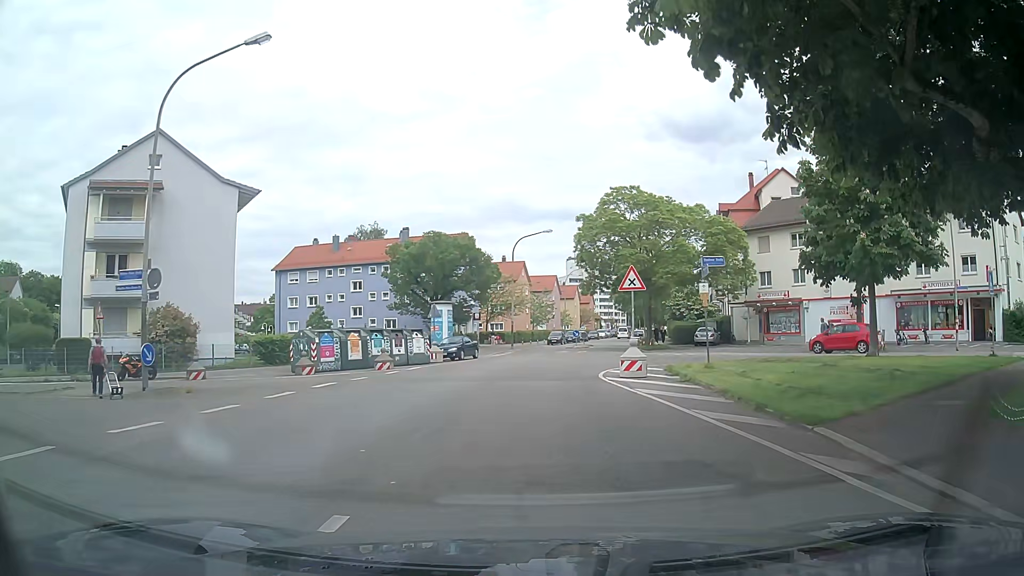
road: tertiary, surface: asphalt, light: Day
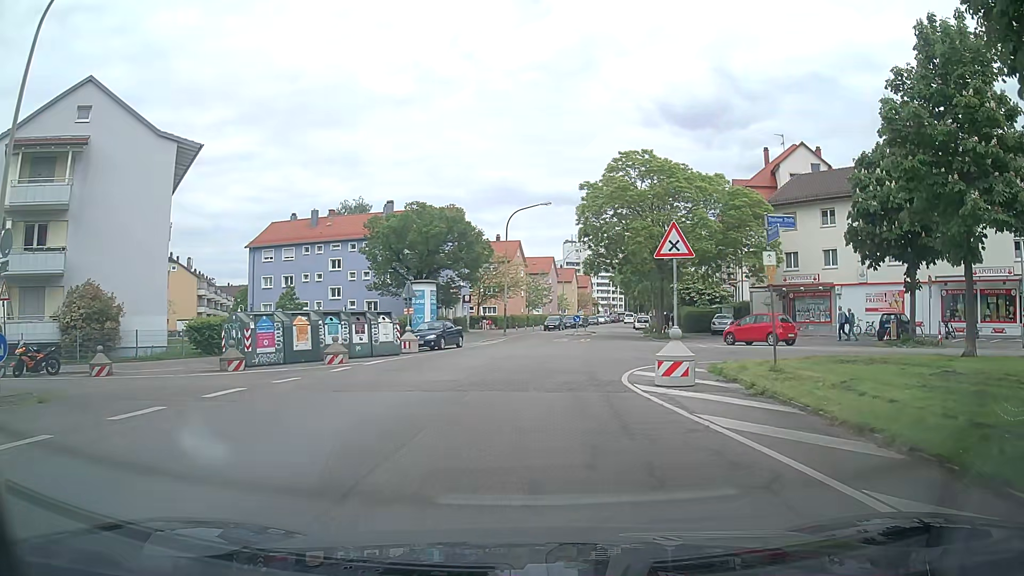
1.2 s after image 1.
(0.0, +6.4) m; 0°
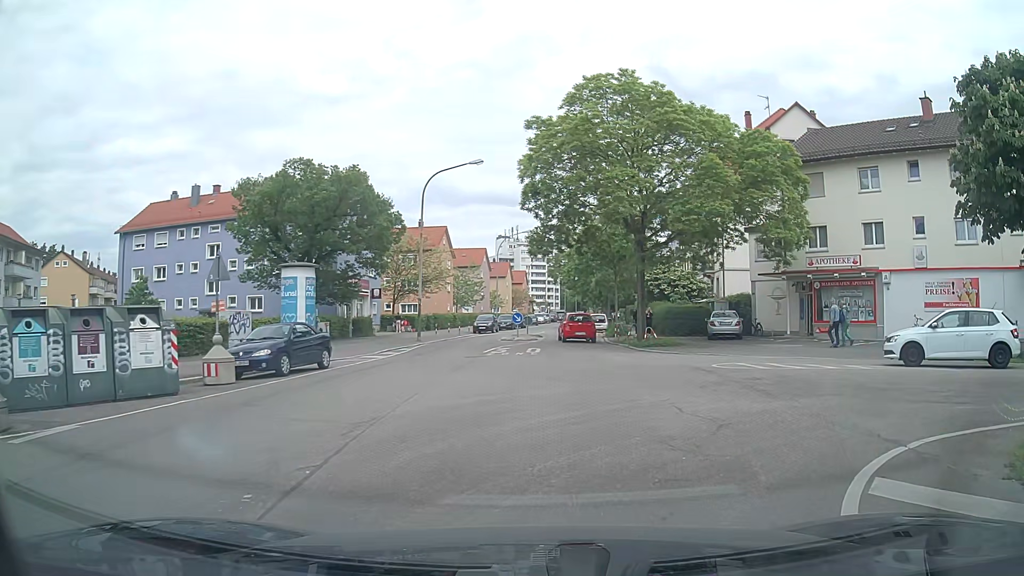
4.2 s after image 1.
(+0.5, +13.7) m; +7°
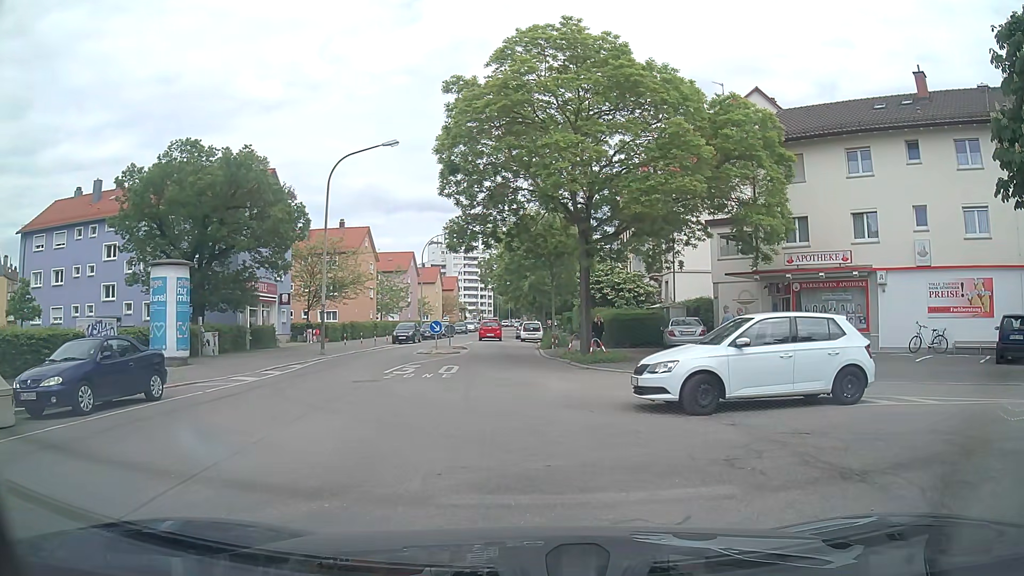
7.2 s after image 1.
(+0.3, +5.5) m; +6°
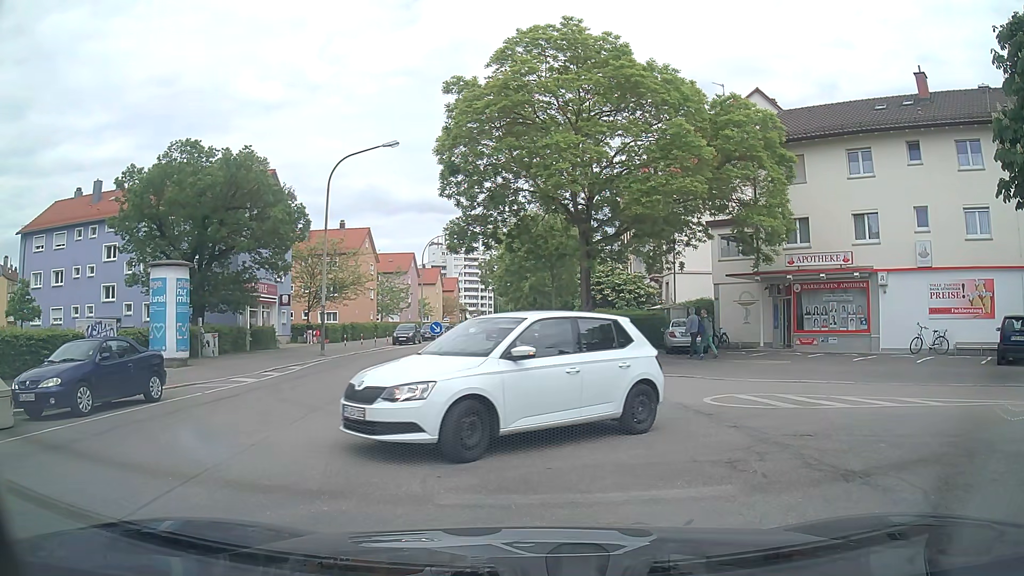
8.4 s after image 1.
(0.0, +0.1) m; 0°
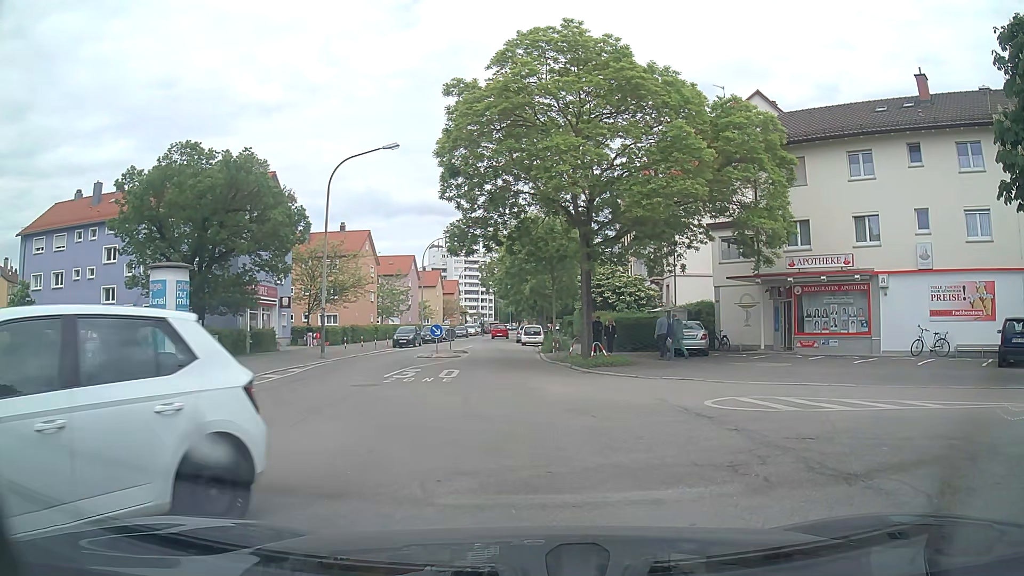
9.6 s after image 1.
(0.0, +0.1) m; 0°
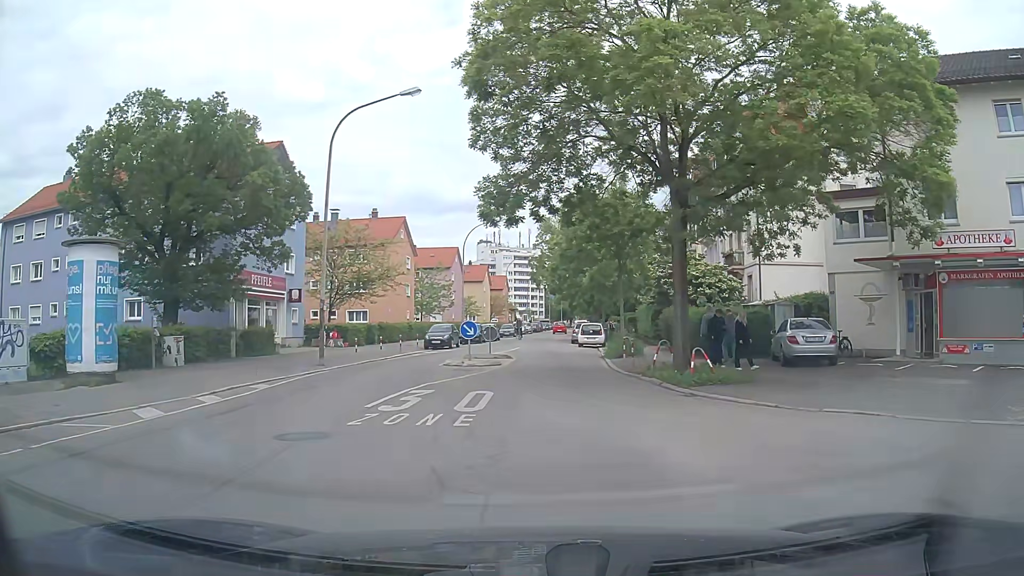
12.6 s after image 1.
(-0.5, +8.4) m; -6°
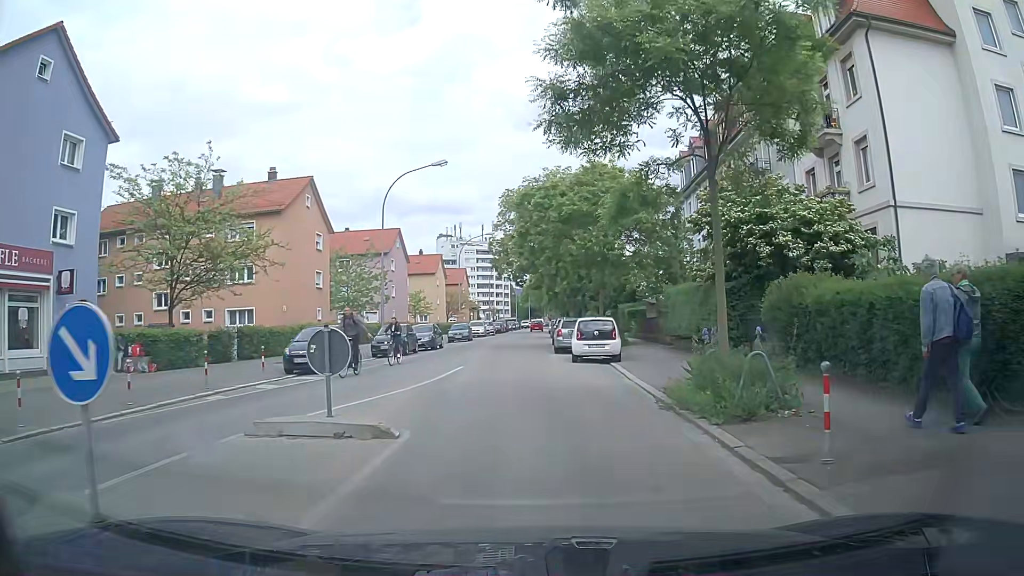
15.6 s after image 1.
(+0.4, +19.4) m; +3°
(0, +10) (0, +20) (-1, +30) (-1, +40) (-1, +50) (0, +60) (0, +70) (0, +80) (+1, +90) (+1, +100) m
